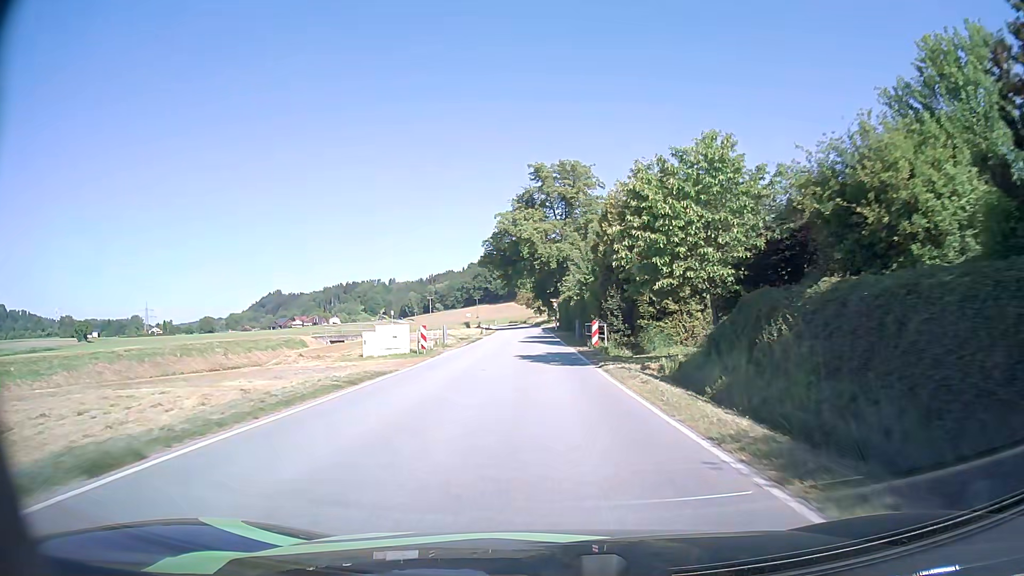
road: secondary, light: Day
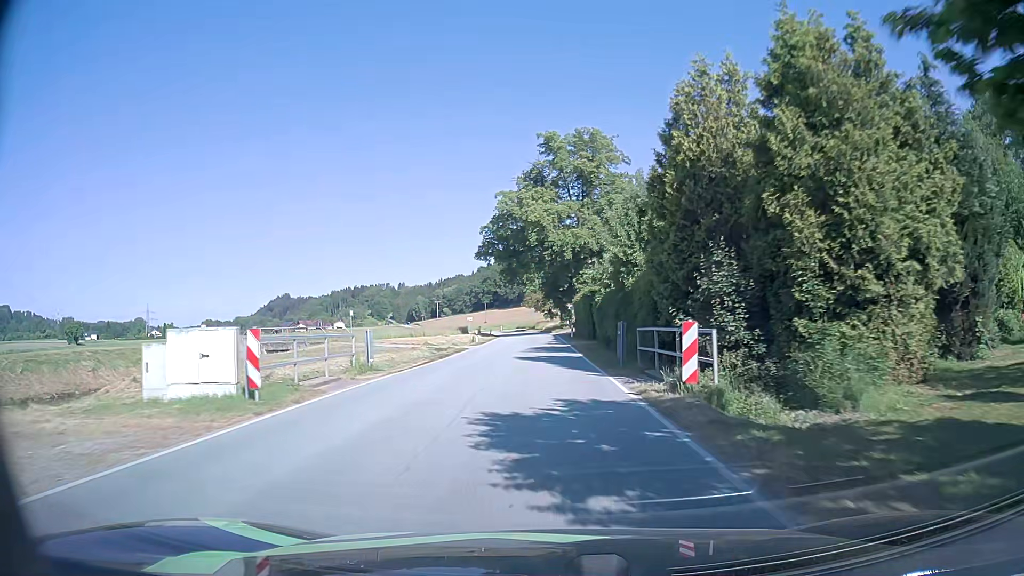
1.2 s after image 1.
(-0.2, +17.8) m; -1°
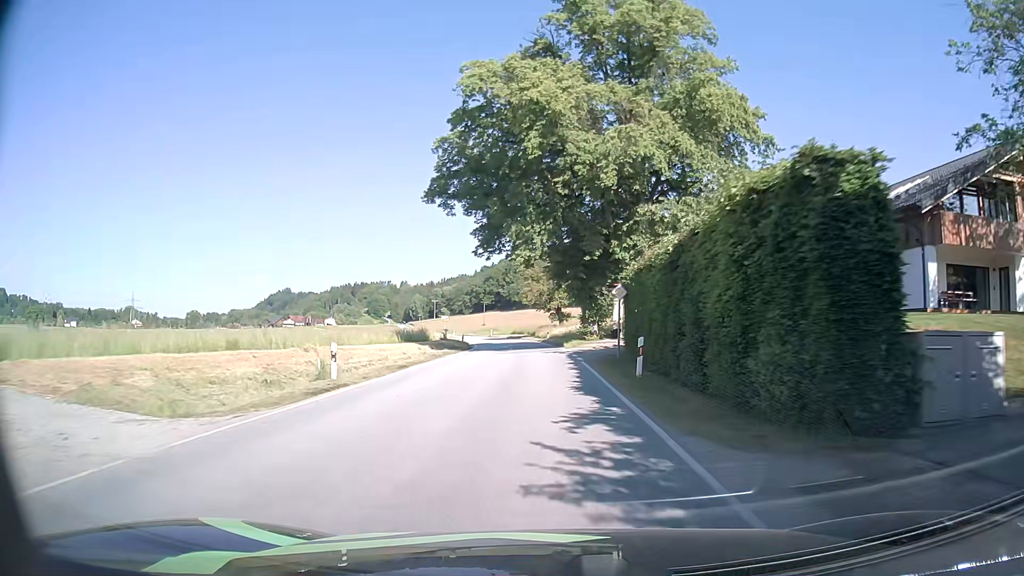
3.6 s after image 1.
(-0.5, +37.9) m; -1°
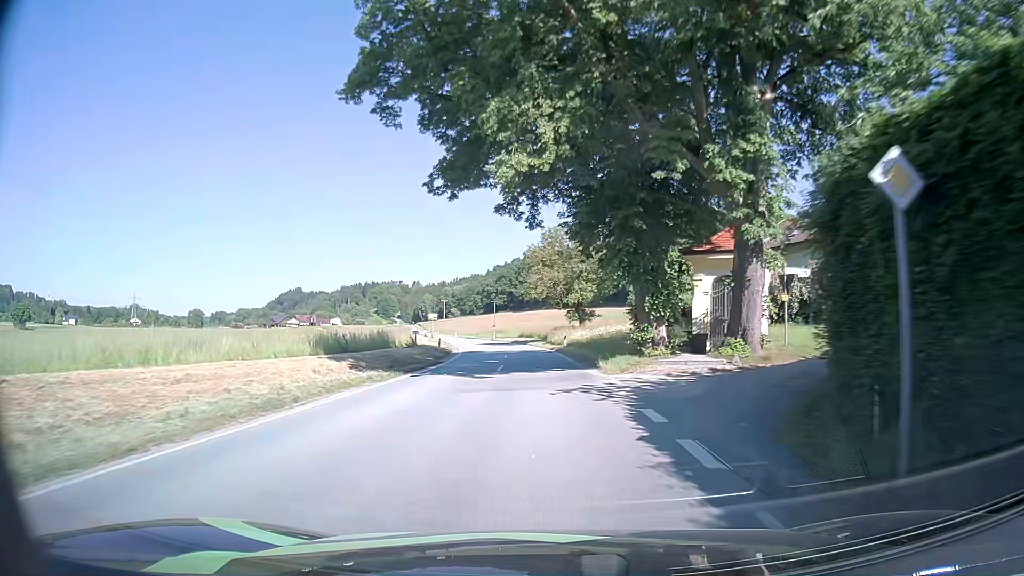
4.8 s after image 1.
(-0.2, +20.0) m; -1°
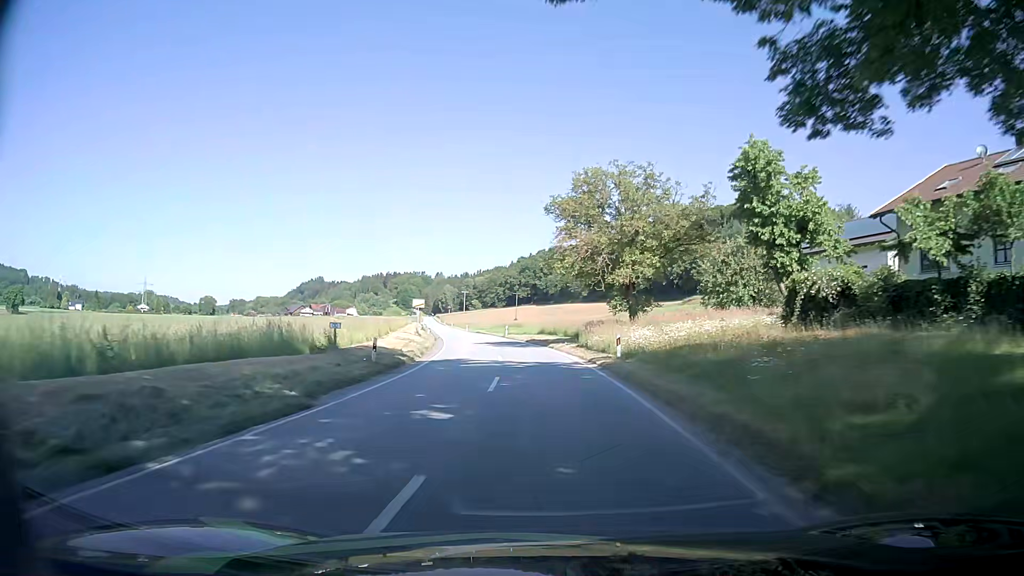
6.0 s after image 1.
(-0.4, +20.4) m; -2°
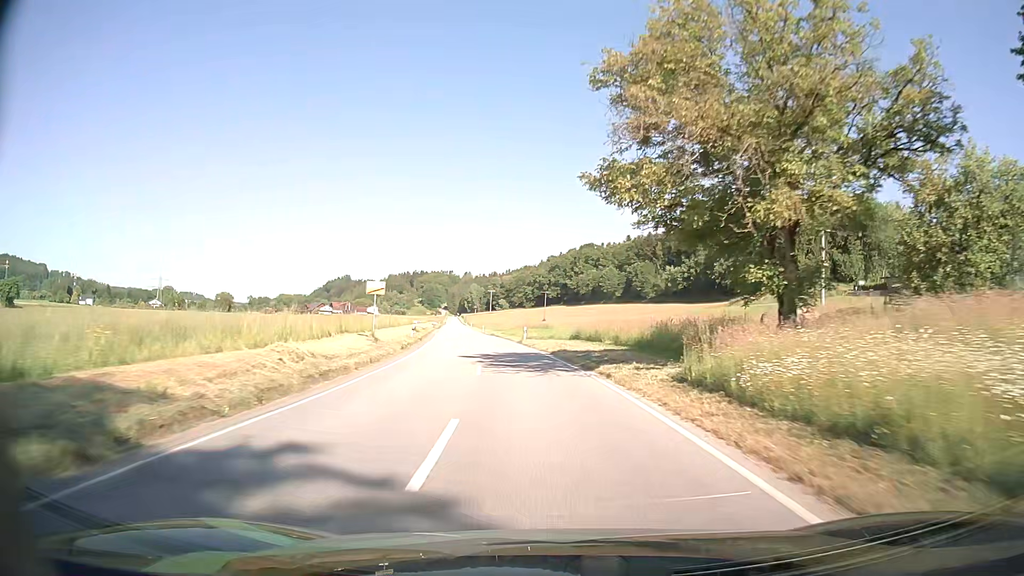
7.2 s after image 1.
(-0.4, +20.9) m; -2°
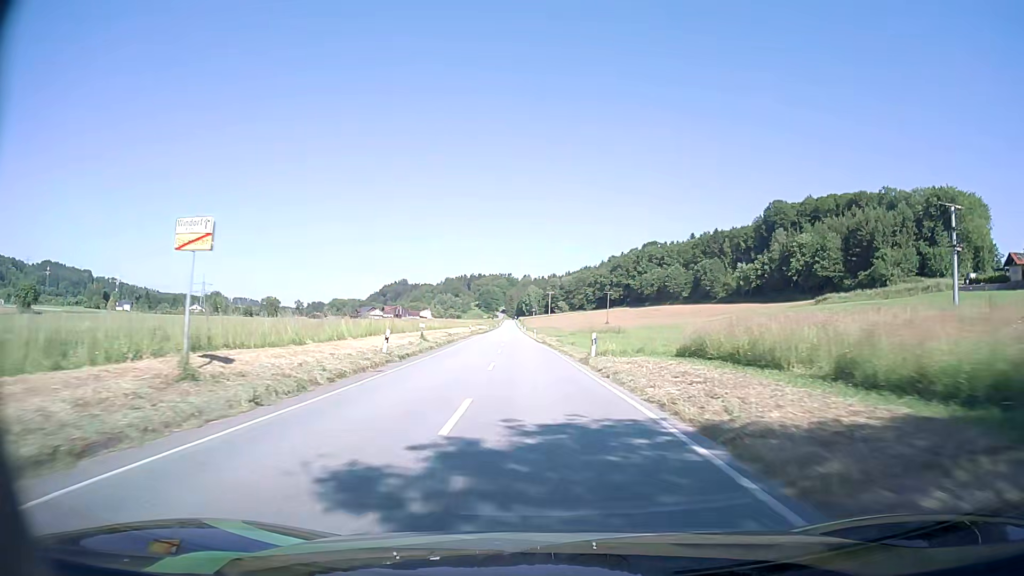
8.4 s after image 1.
(-0.9, +21.3) m; -5°
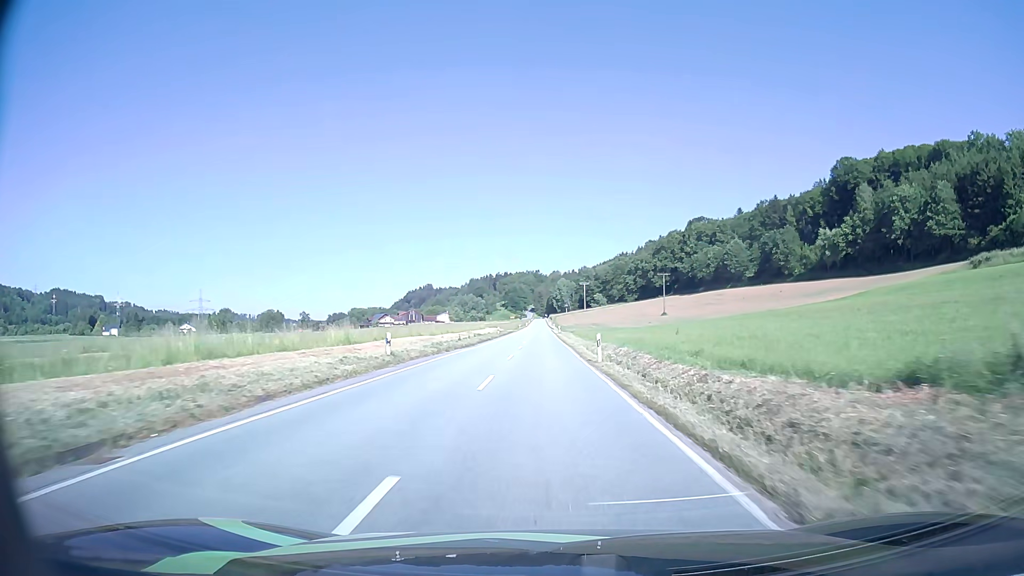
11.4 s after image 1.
(-2.3, +54.7) m; -3°
(0, +10) (0, +20) (0, +30) (0, +40) (0, +50) (0, +60) (-1, +70) (-1, +80) (-1, +90) (-1, +100) m
